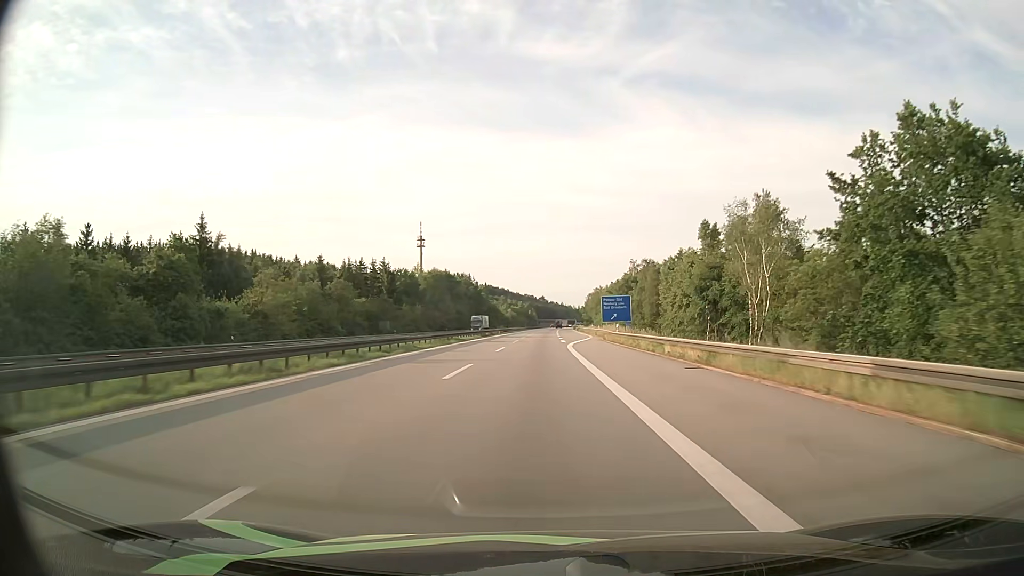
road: motorway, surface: asphalt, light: Day
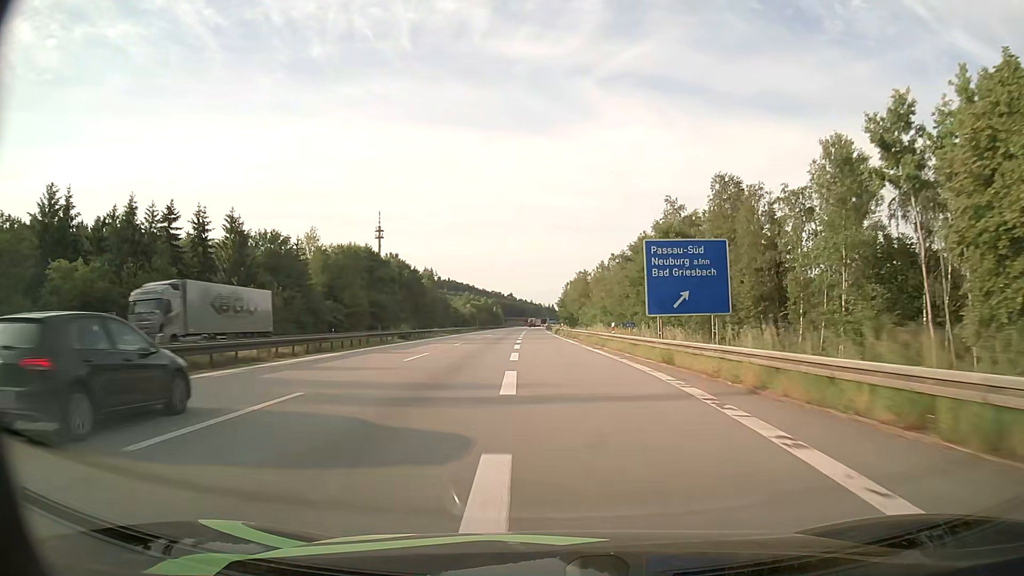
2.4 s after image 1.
(+1.4, +64.2) m; +2°
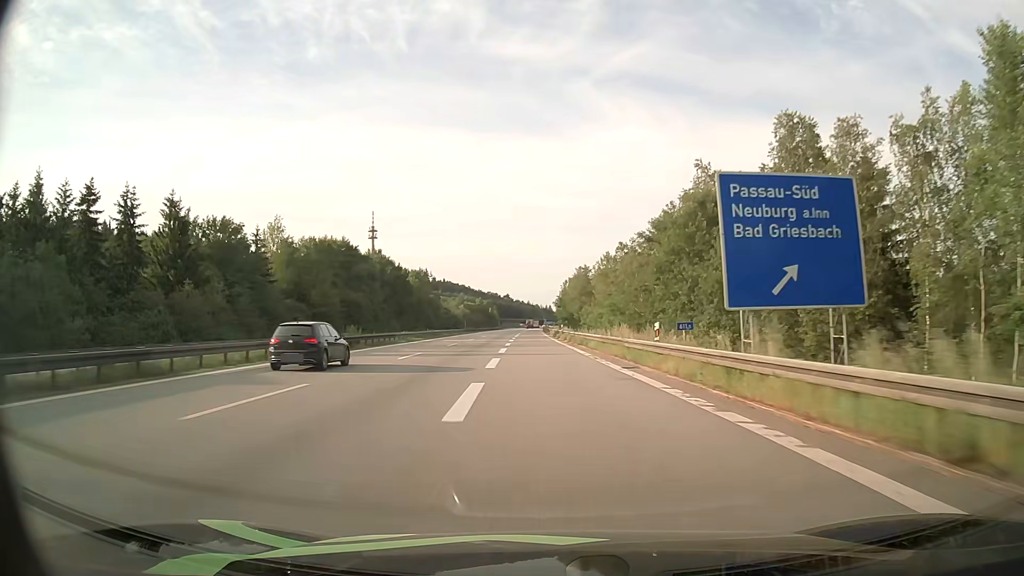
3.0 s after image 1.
(+0.1, +15.3) m; +1°
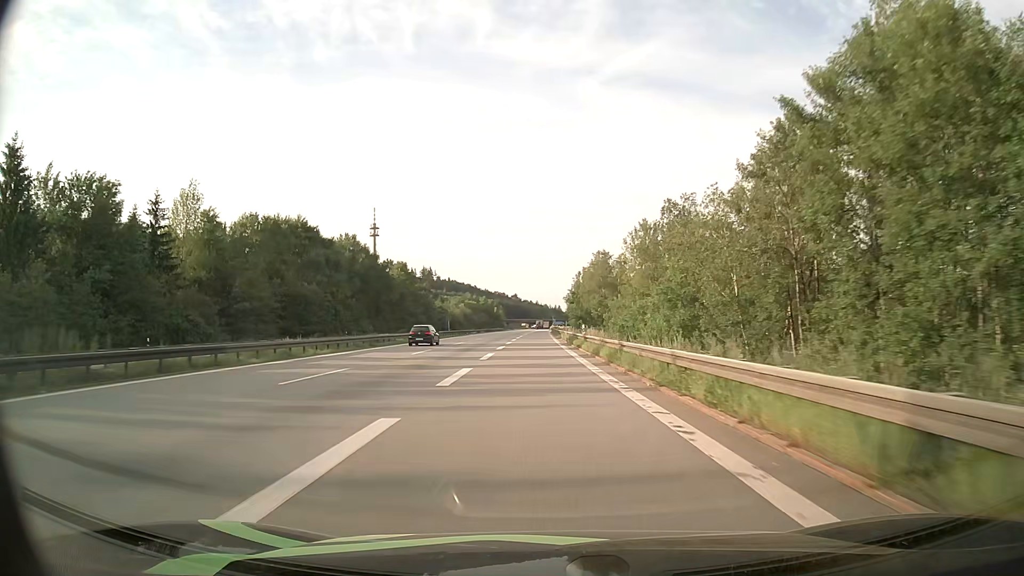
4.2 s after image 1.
(-0.2, +29.6) m; -1°
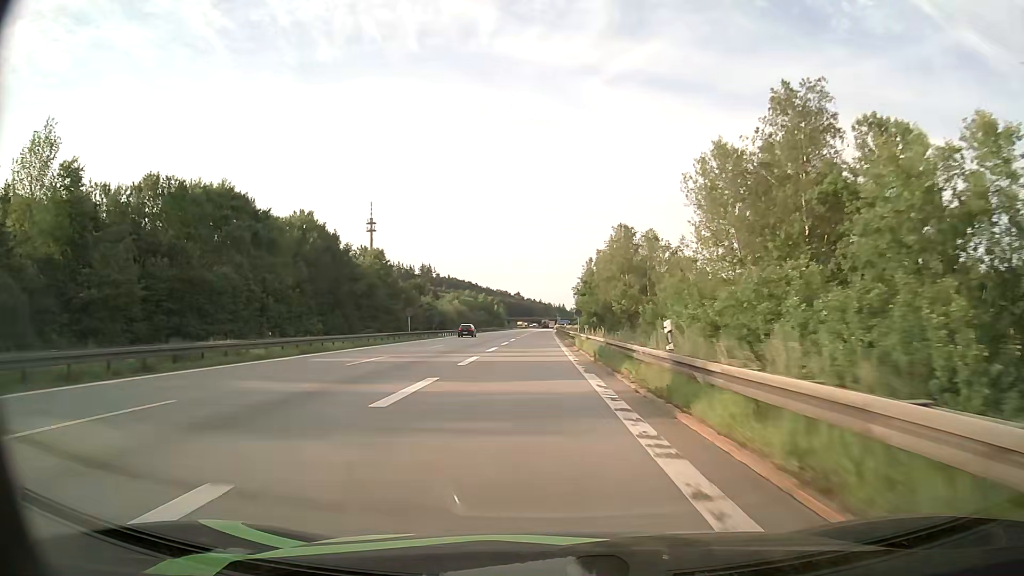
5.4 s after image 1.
(-0.1, +28.3) m; 0°
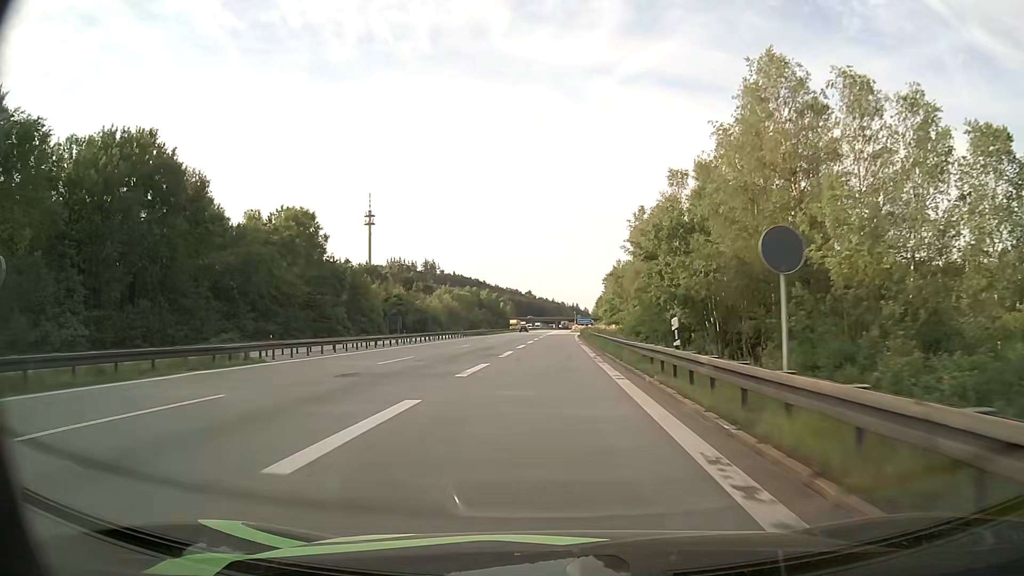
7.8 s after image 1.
(-0.7, +52.5) m; -1°
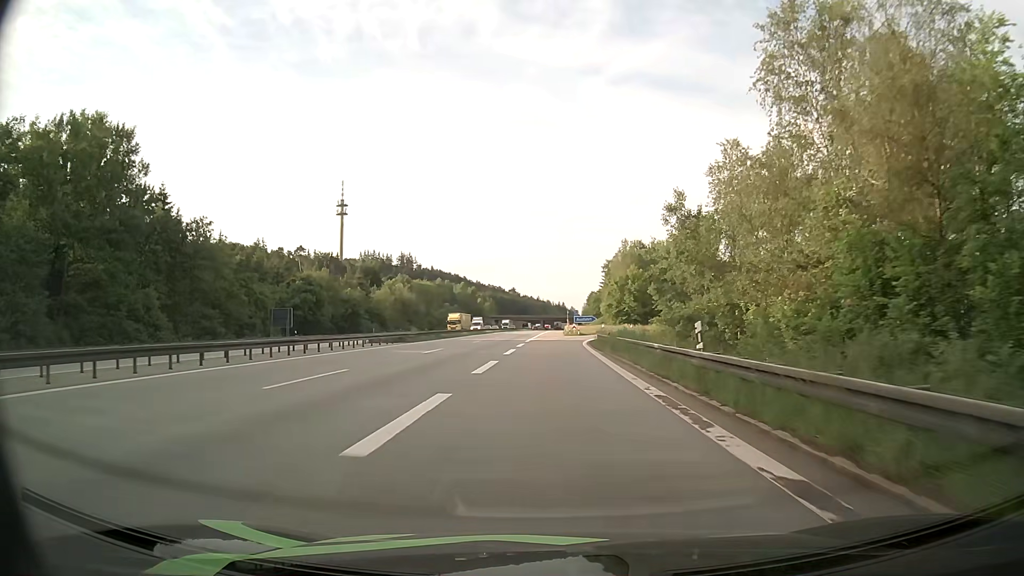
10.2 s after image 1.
(+0.2, +46.2) m; +1°
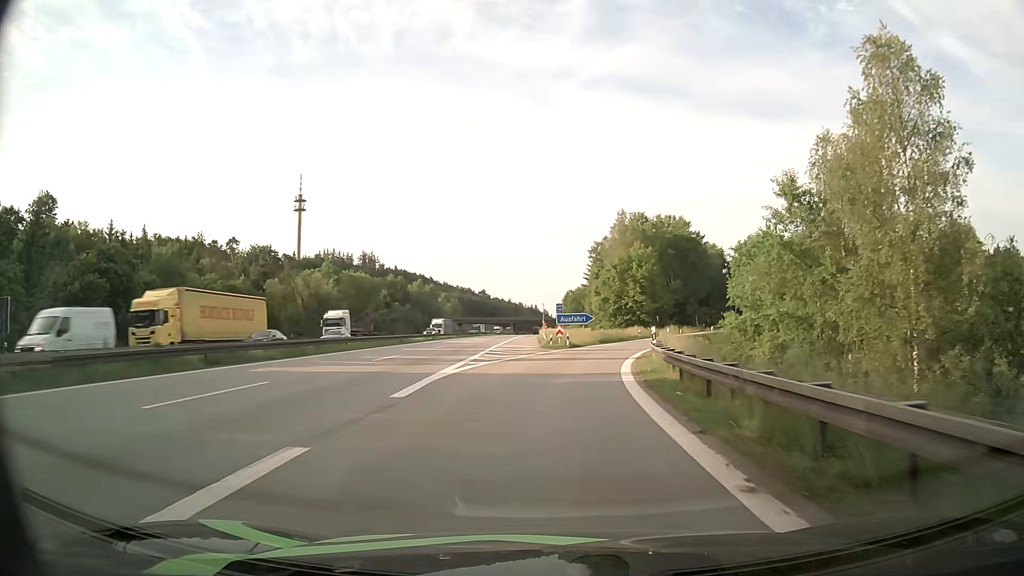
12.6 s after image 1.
(+0.7, +41.0) m; +2°
(0, +10) (+1, +20) (+2, +30) (+3, +40) (+6, +49) (+9, +59) (+13, +68) (+18, +77) (+23, +86) (+28, +94) m
